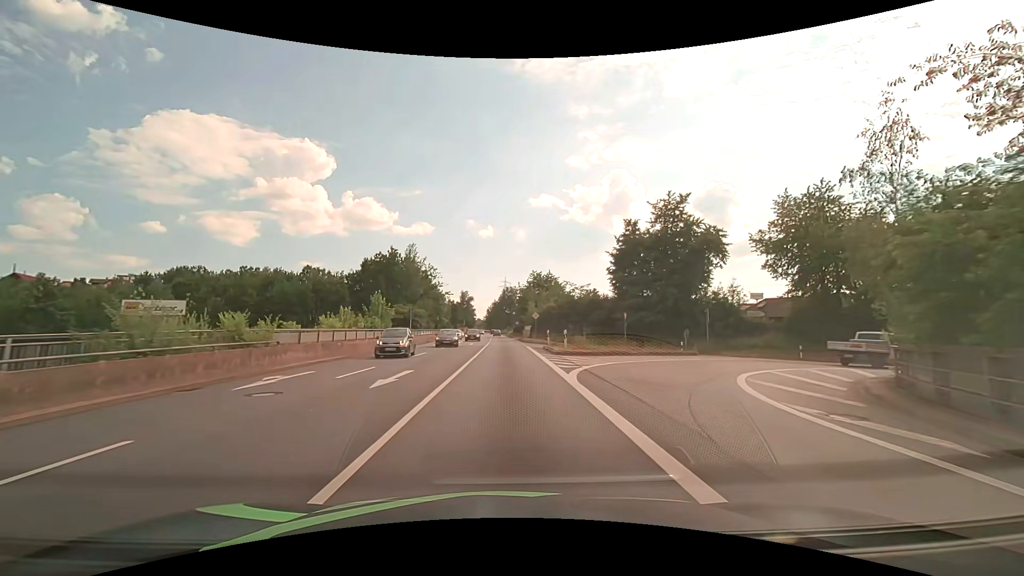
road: primary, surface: asphalt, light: Day
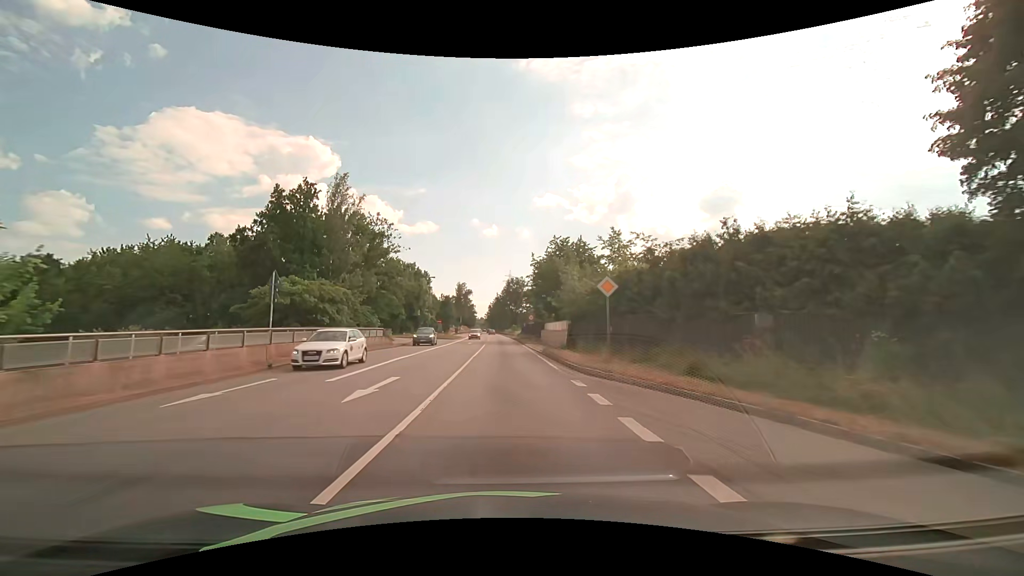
(-0.2, +38.0) m; 0°
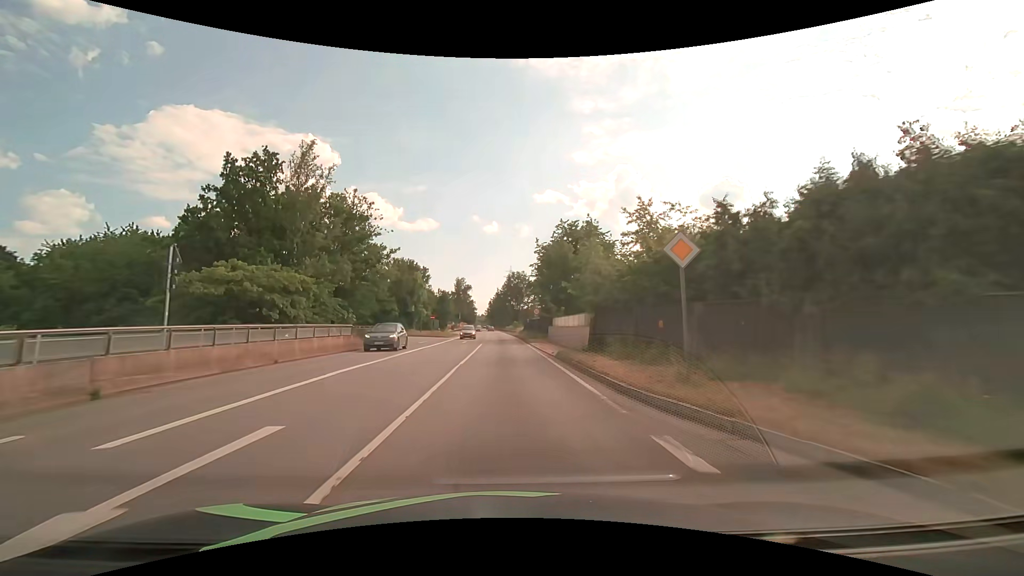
(0.0, +7.6) m; -1°
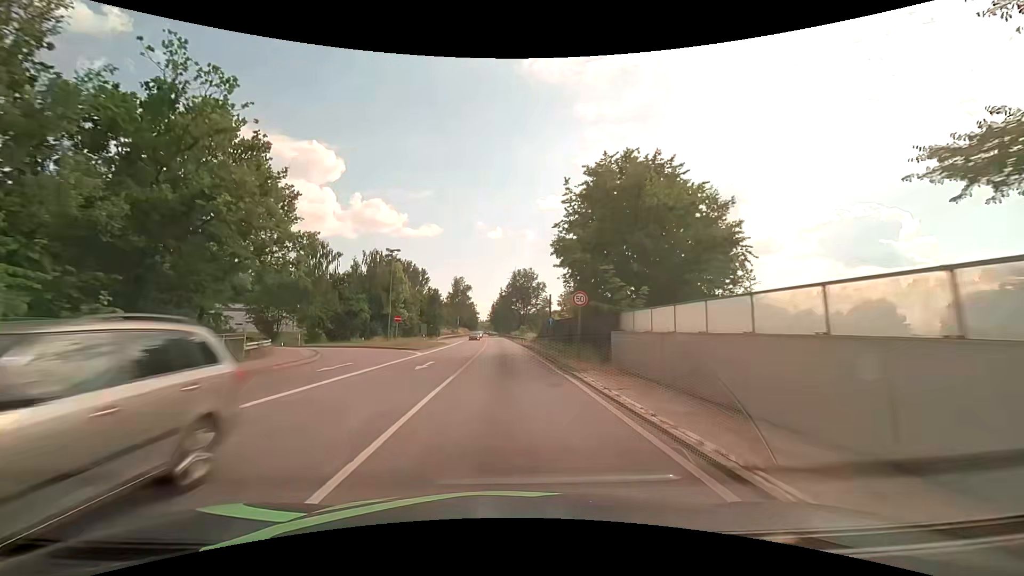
(+0.1, +23.6) m; 0°
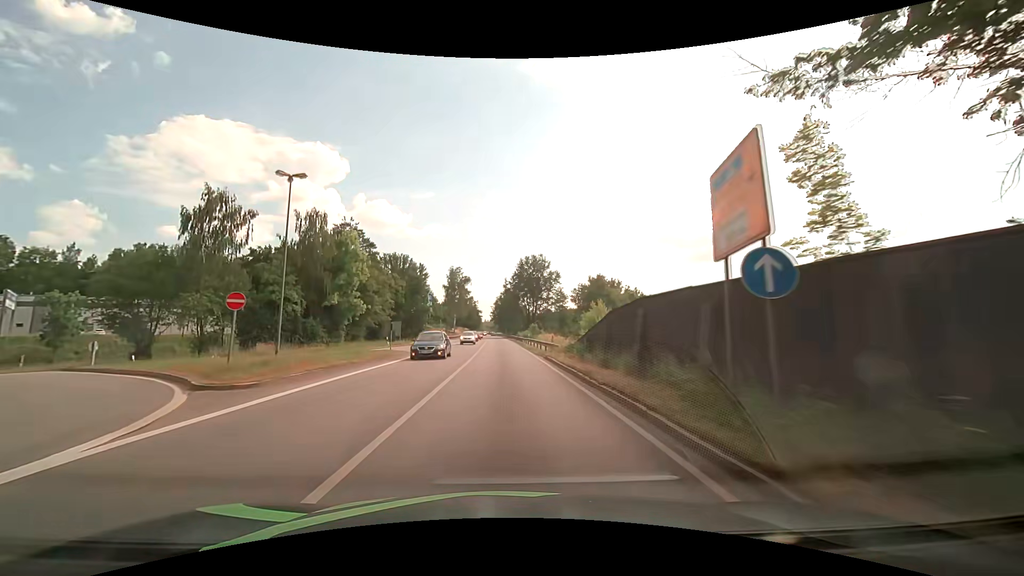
(-0.1, +26.5) m; -1°
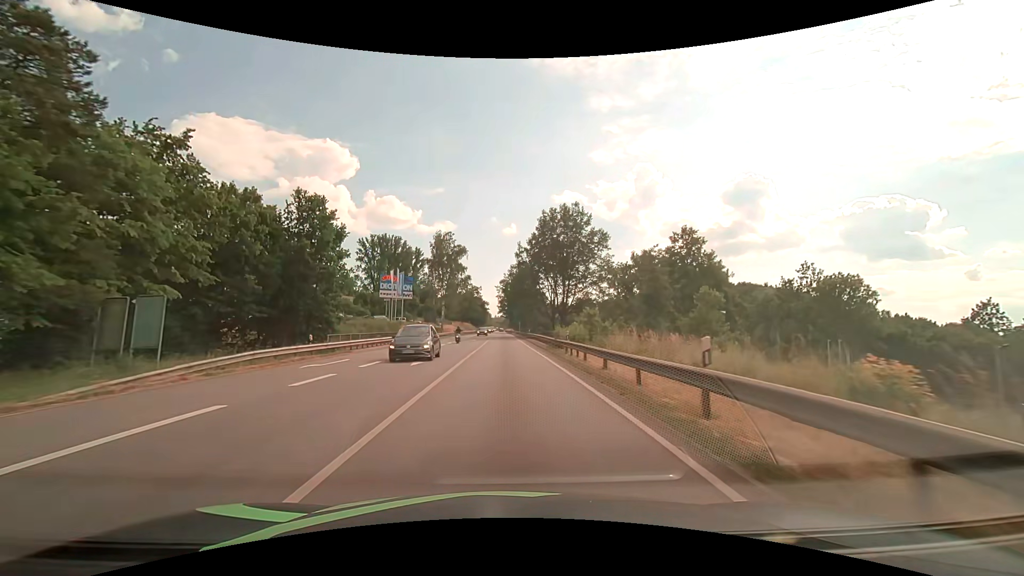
(-0.5, +46.3) m; -1°
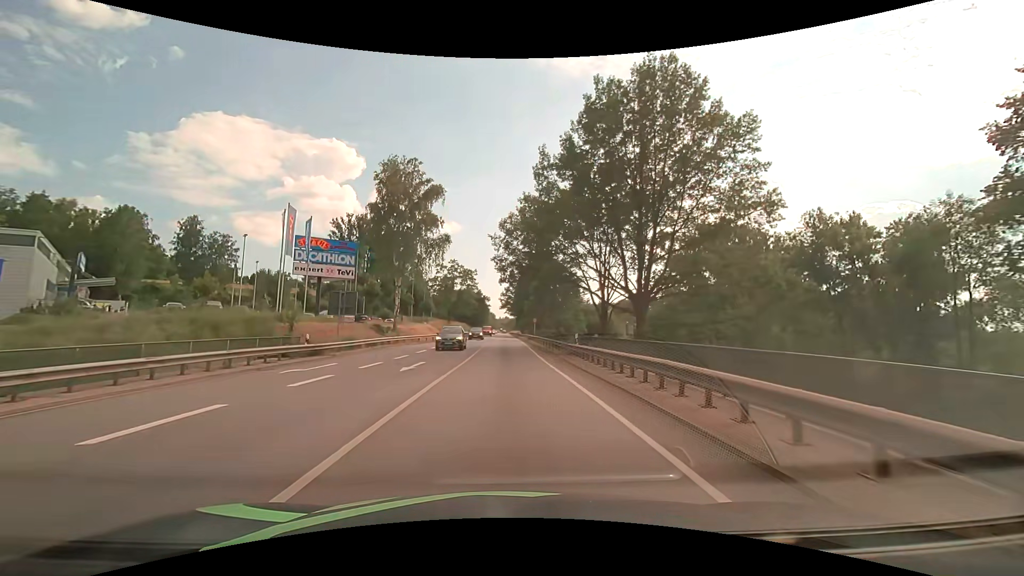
(-0.3, +41.8) m; -1°
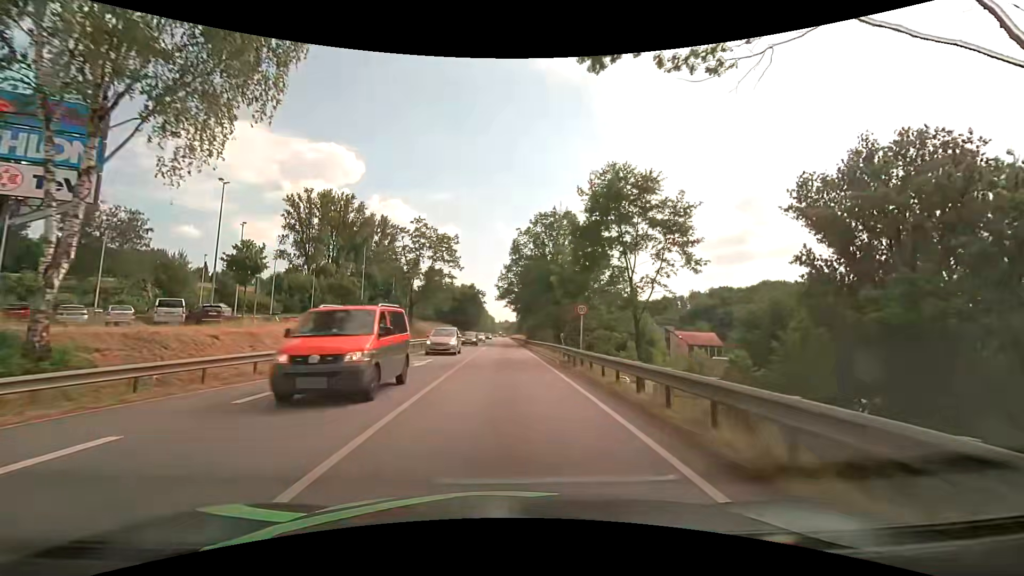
(-0.1, +38.6) m; 0°
(0, +10) (0, +20) (0, +30) (0, +40) (0, +50) (-1, +60) (-1, +70) (-1, +80) (-1, +90) (-1, +100) m
